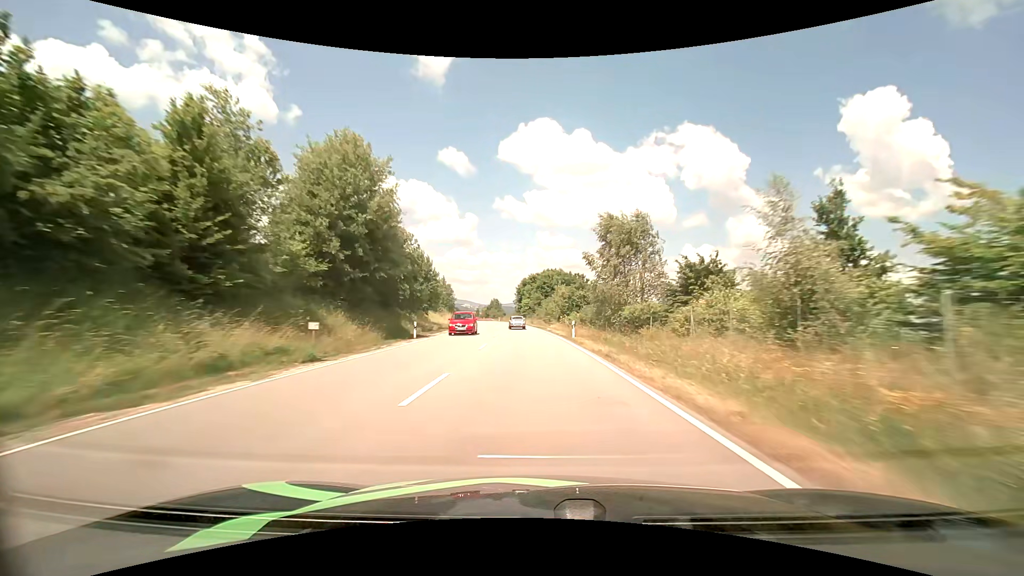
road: primary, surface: asphalt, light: Day
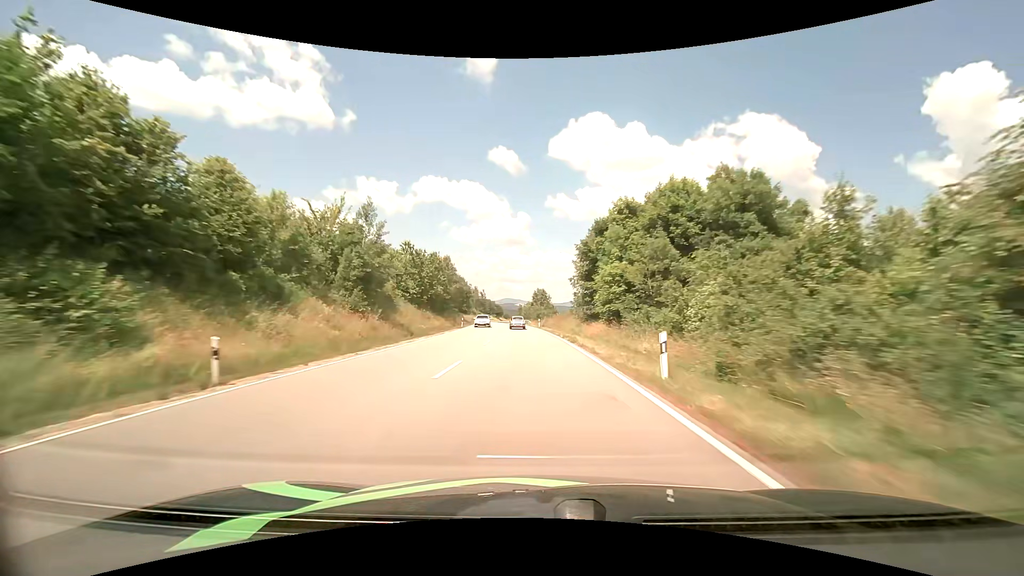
(-3.4, +69.2) m; -6°
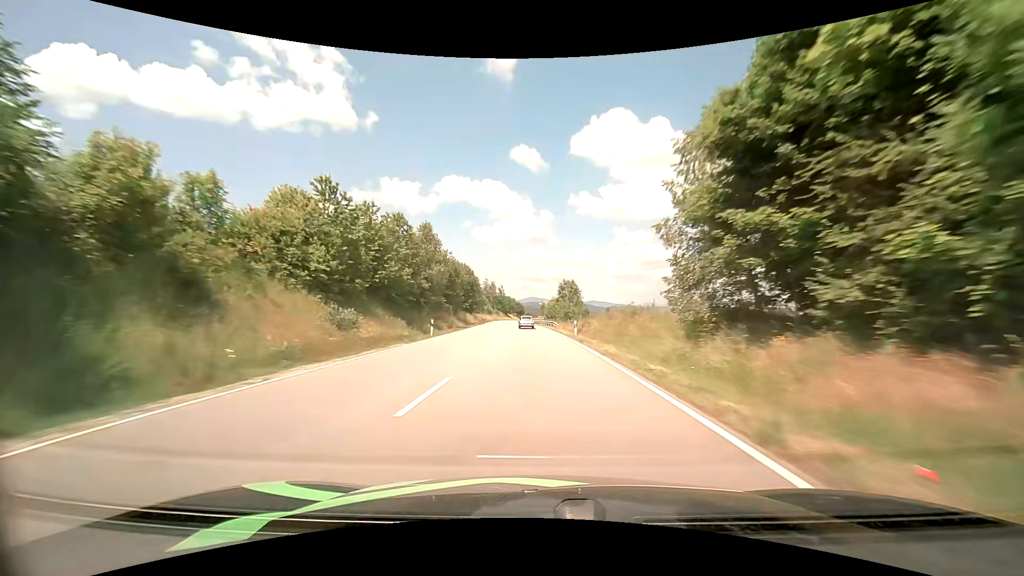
(-0.6, +28.1) m; -3°
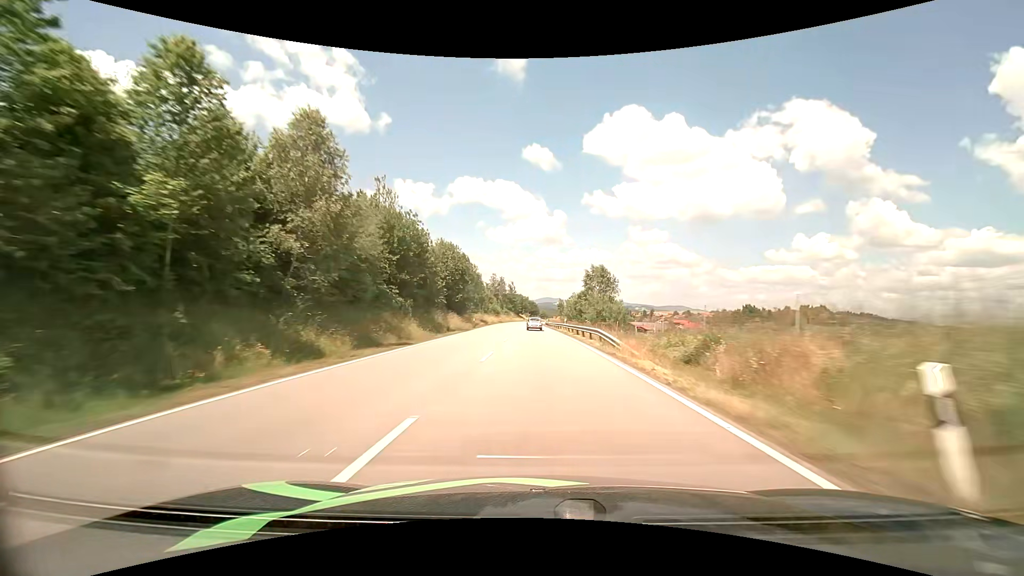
(-0.5, +28.4) m; -2°
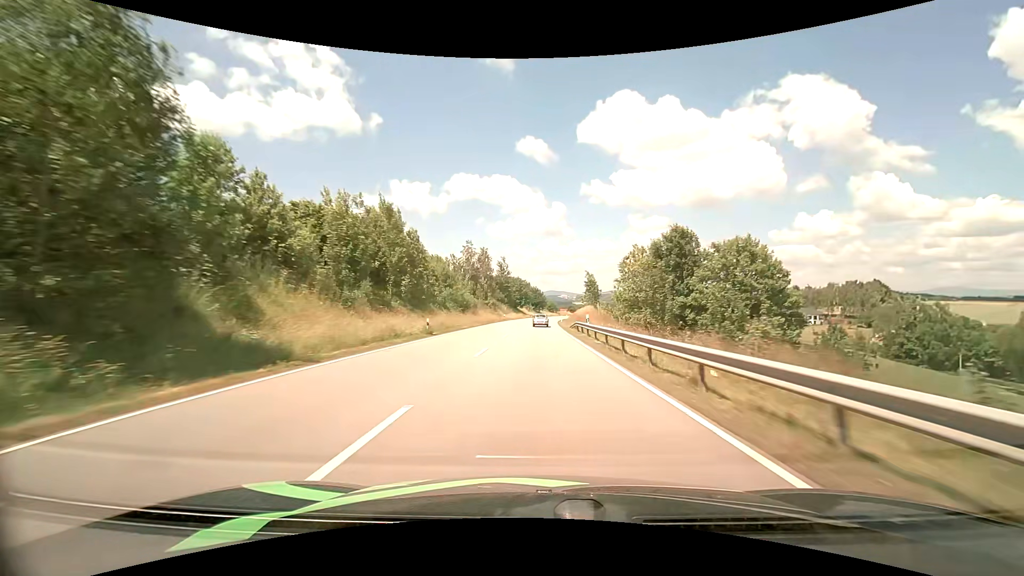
(-0.6, +71.6) m; -1°
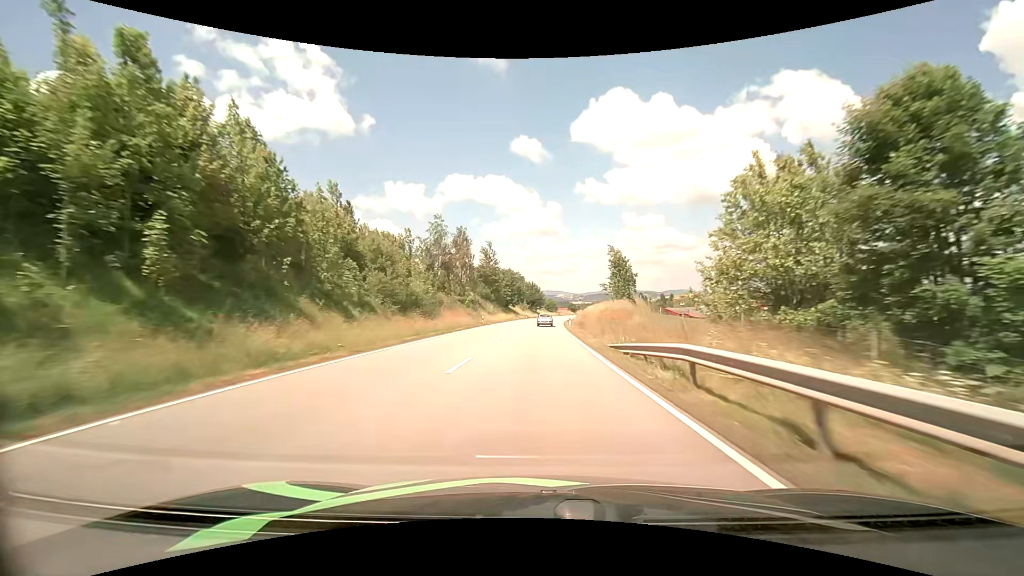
(+0.2, +28.0) m; +1°
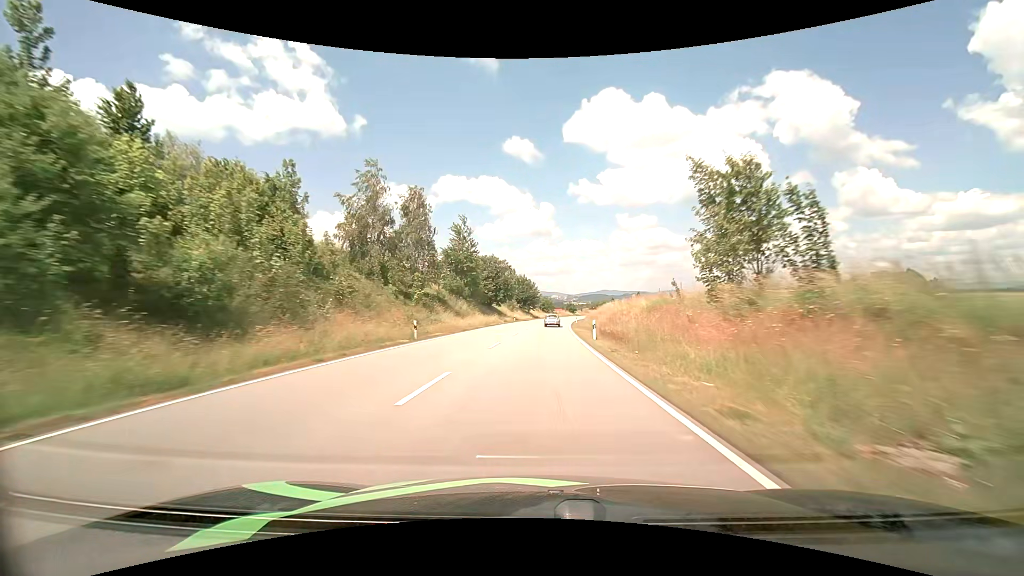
(+0.1, +27.8) m; +1°
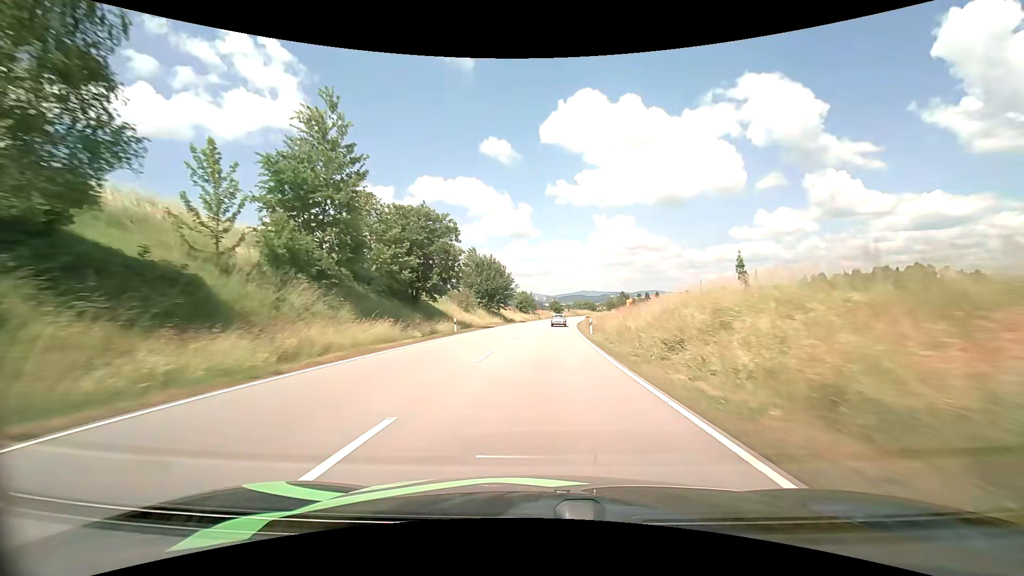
(+0.8, +41.3) m; +2°
(0, +10) (0, +20) (+1, +30) (+1, +40) (+2, +50) (+3, +60) (+3, +70) (+4, +80) (+5, +90) (+7, +100) m
